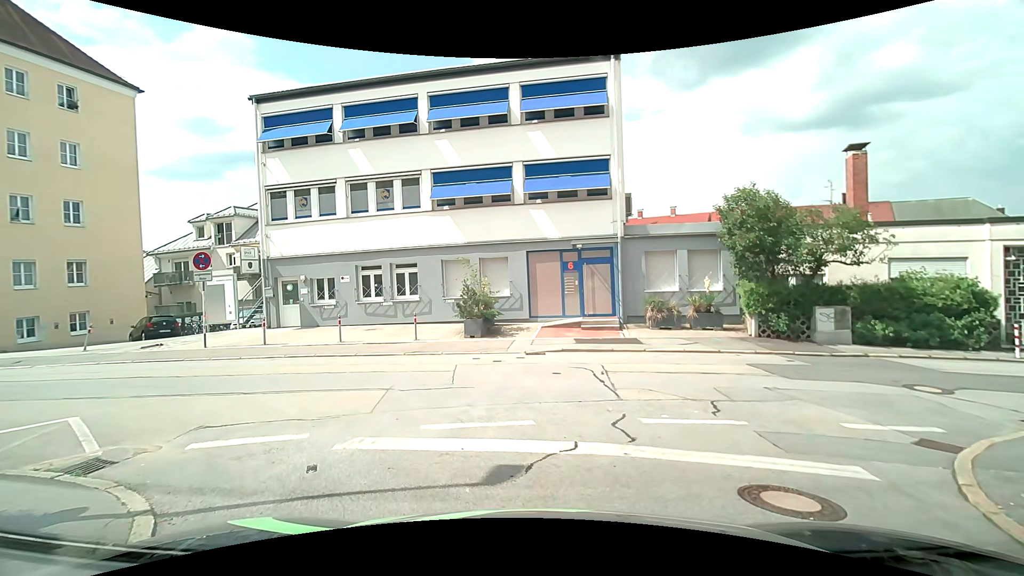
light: Day
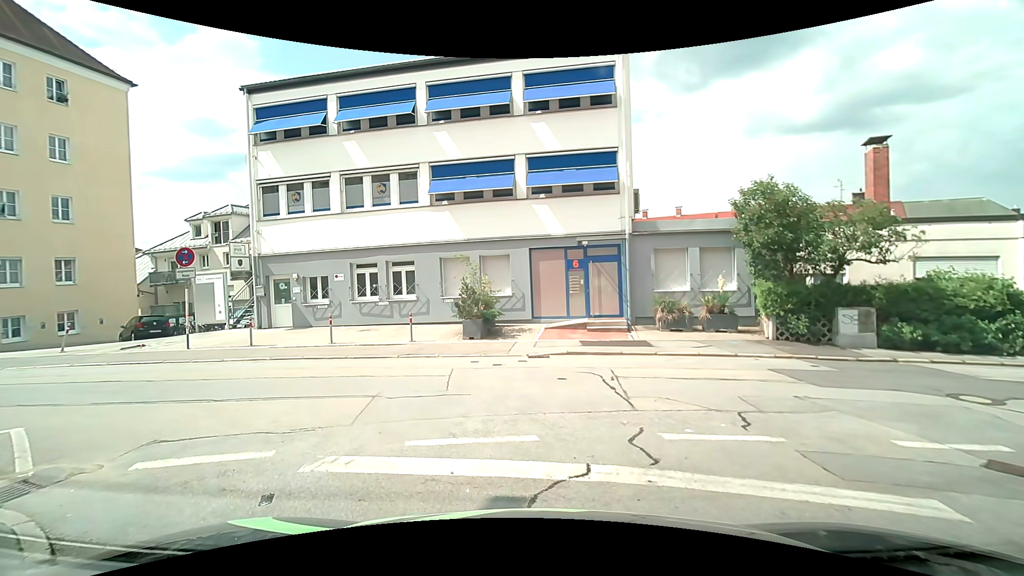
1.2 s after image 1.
(0.0, +0.9) m; 0°
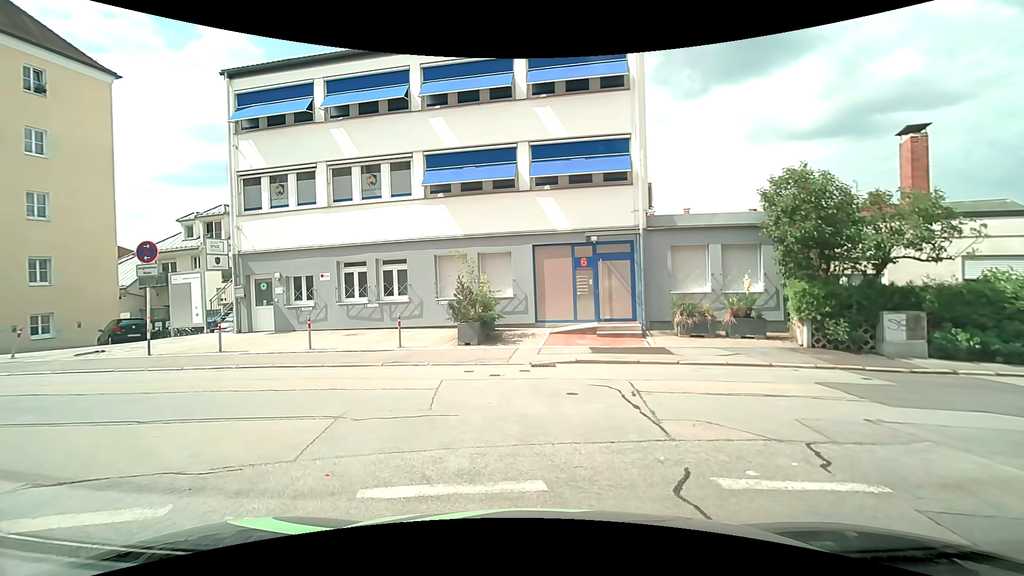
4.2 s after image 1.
(0.0, +1.7) m; 0°
